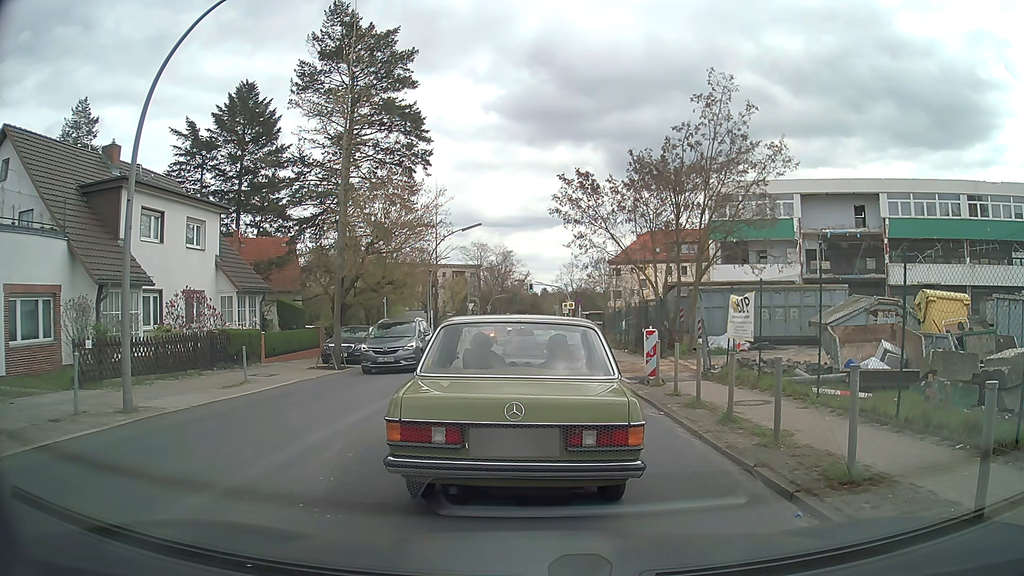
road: tertiary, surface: asphalt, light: Day
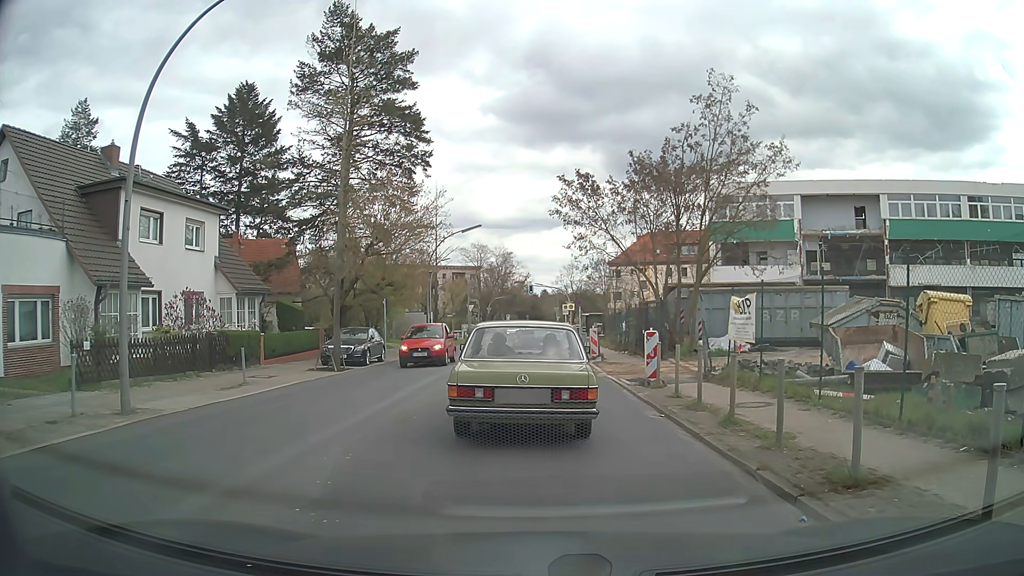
(0.0, 0.0) m; 0°
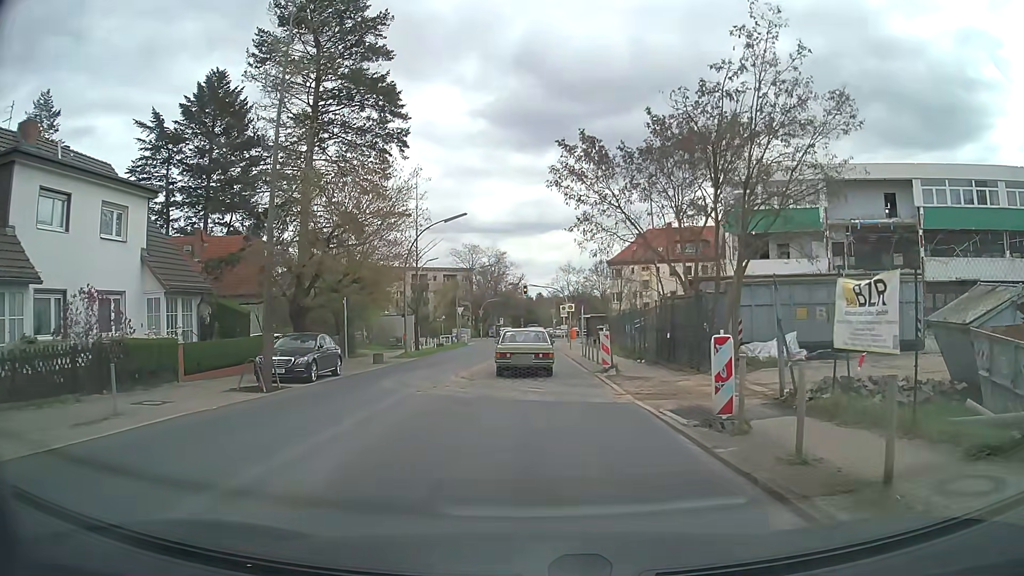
(+0.1, +6.5) m; 0°
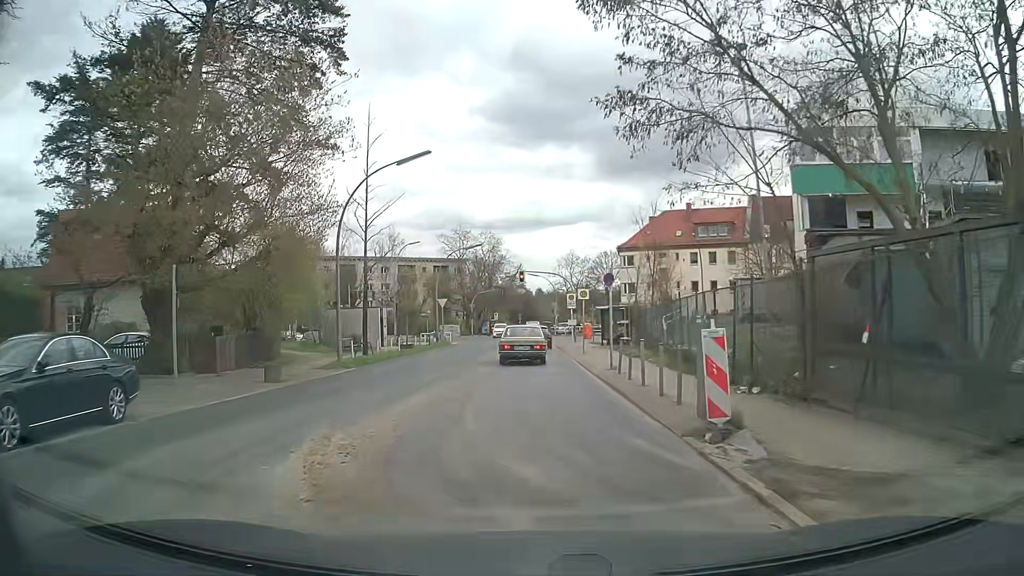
(+0.1, +13.3) m; 0°
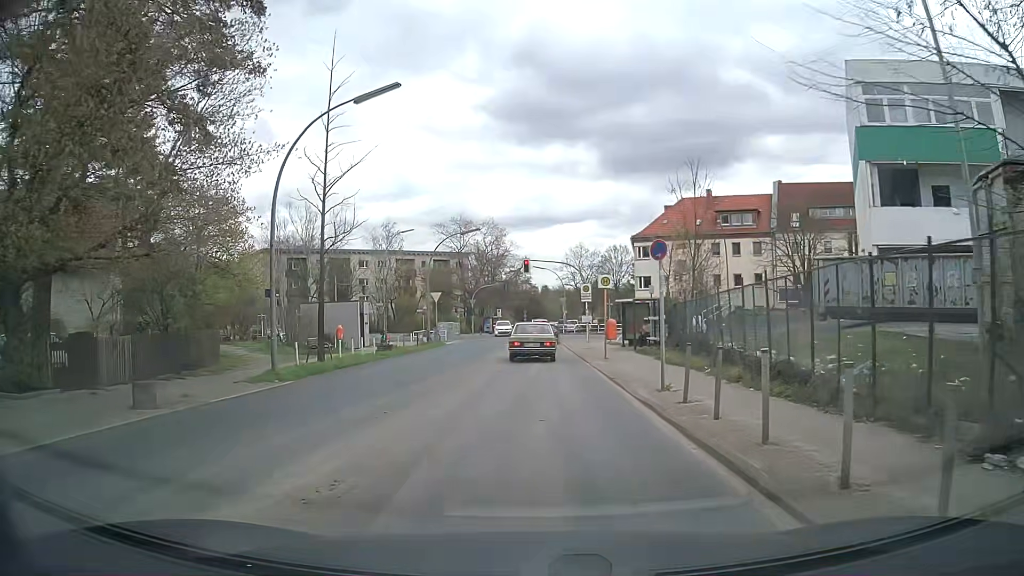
(0.0, +7.2) m; 0°
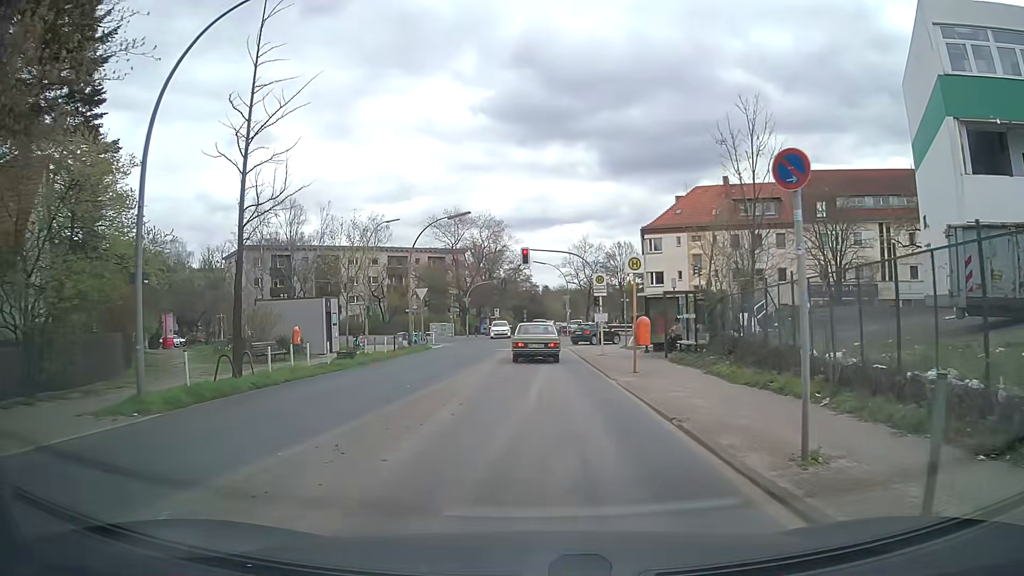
(0.0, +6.9) m; -1°
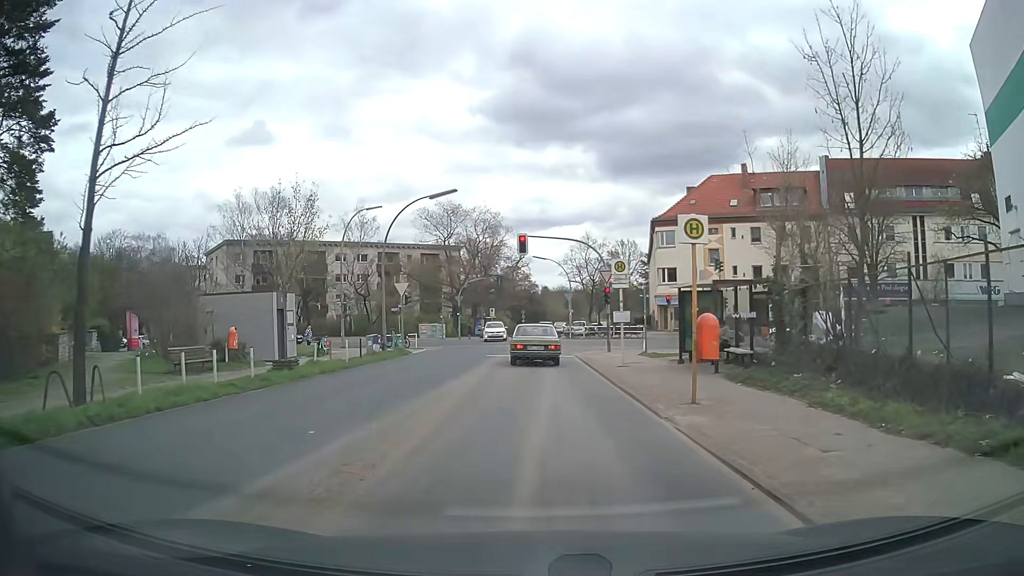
(+0.1, +6.5) m; +2°
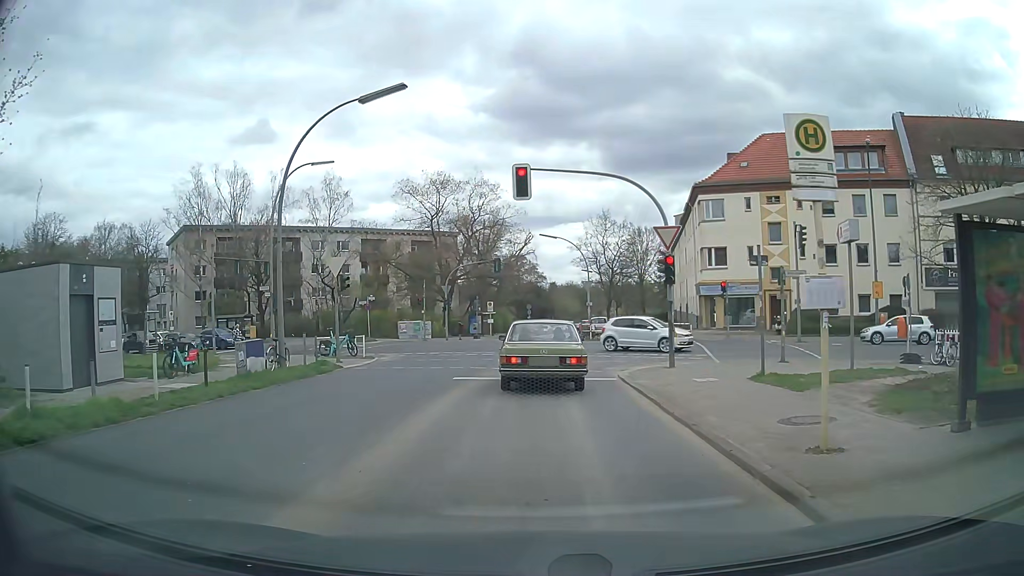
(-0.2, +14.0) m; -1°
